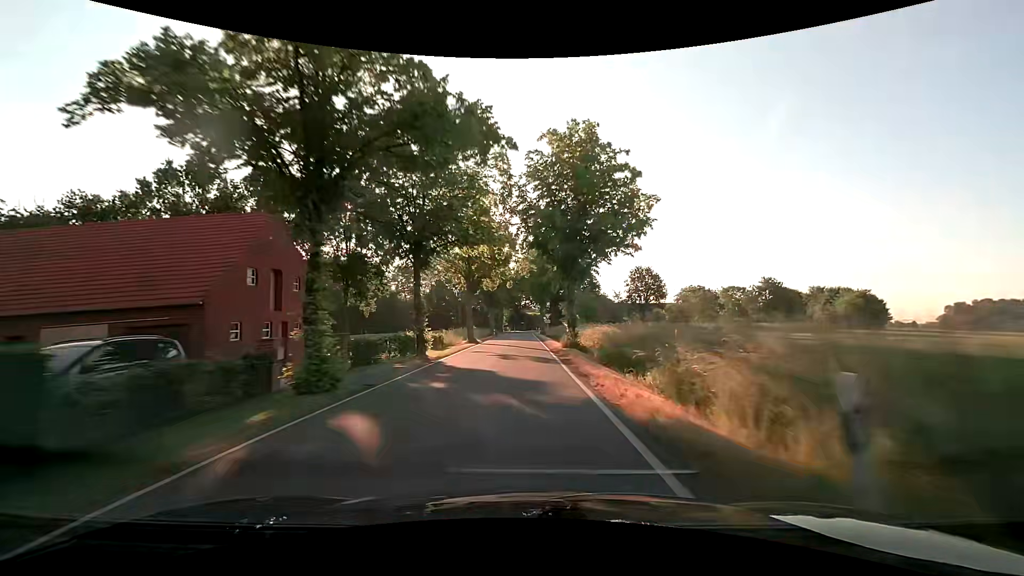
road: tertiary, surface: asphalt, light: Day
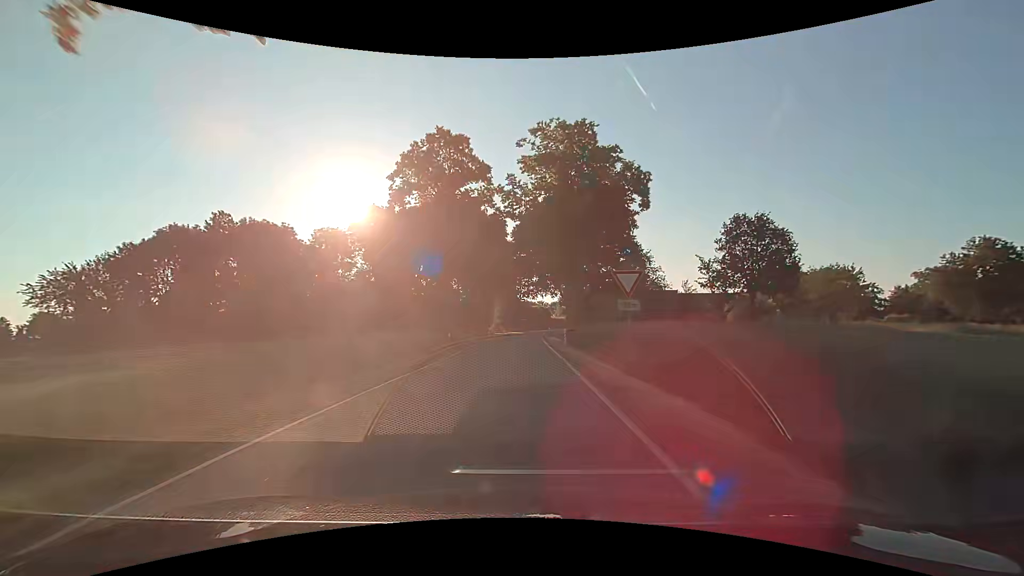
(-0.1, +44.2) m; 0°
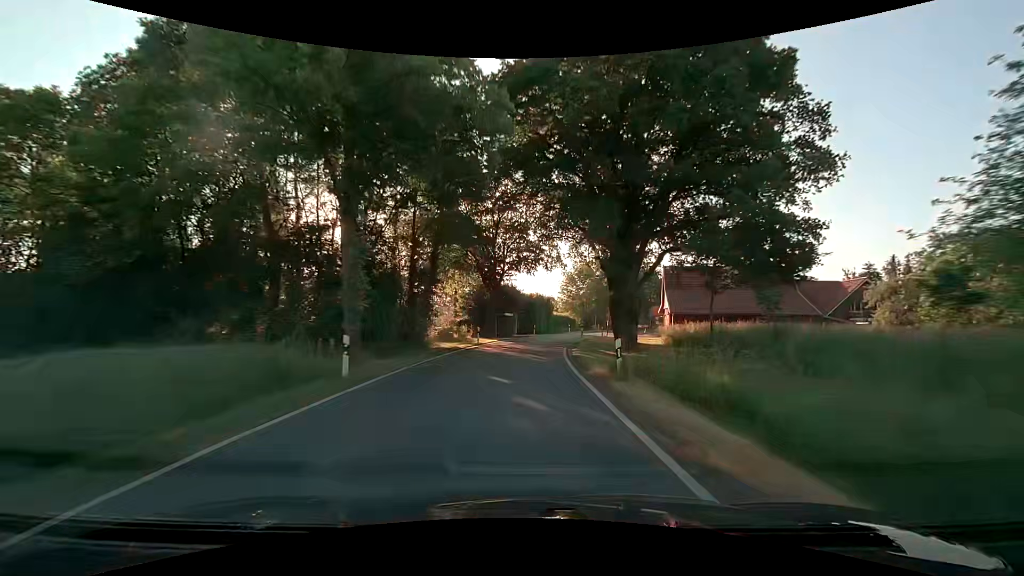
(+0.1, +41.9) m; +1°
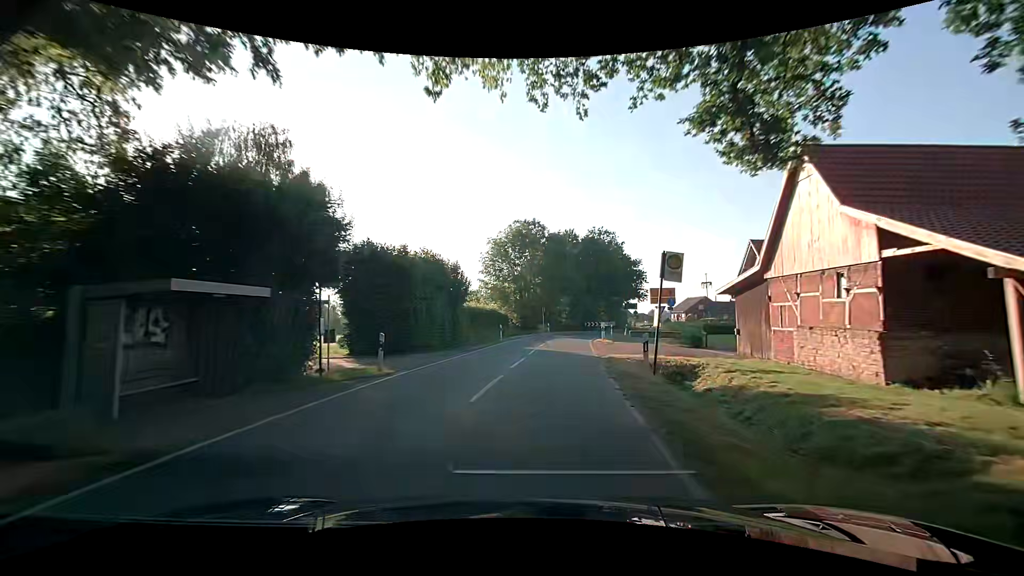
(+2.7, +37.4) m; +8°
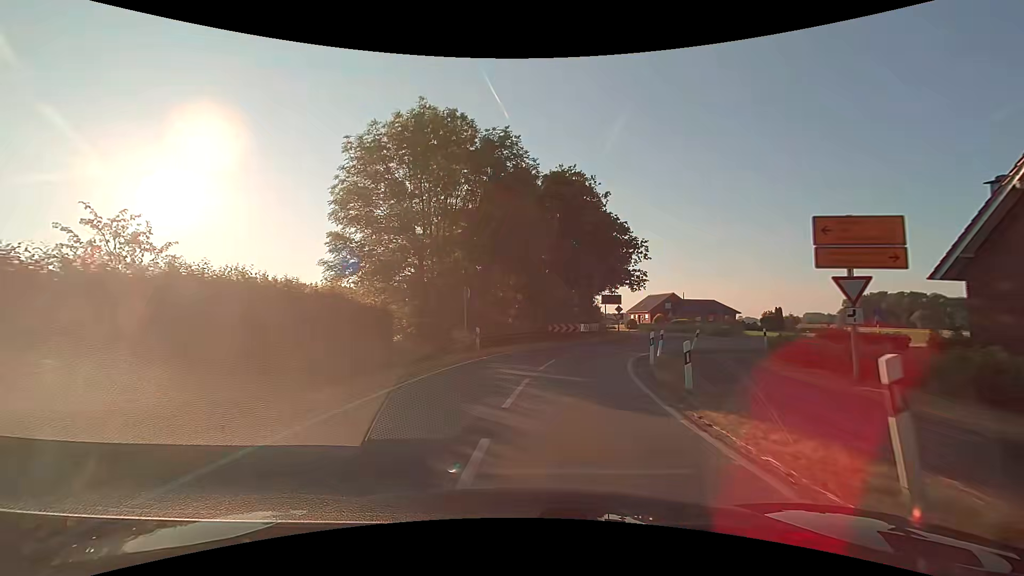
(+1.9, +30.2) m; +7°
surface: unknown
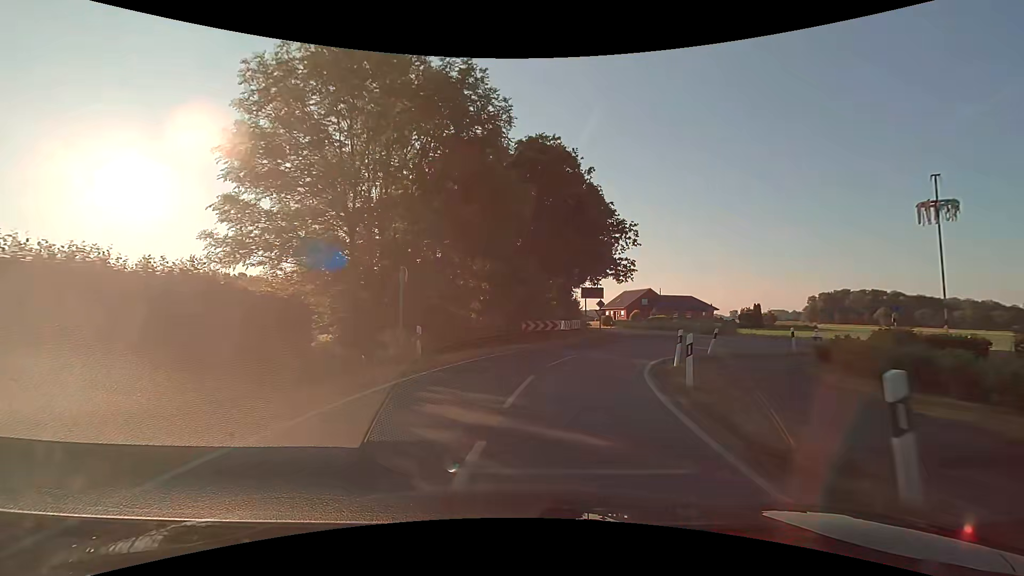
(+0.1, +6.4) m; +3°
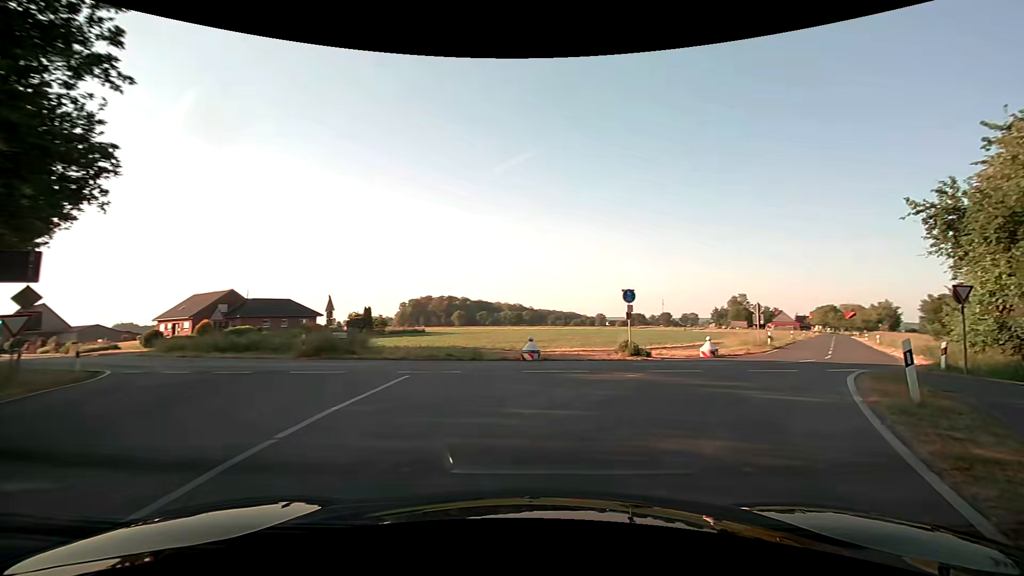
(+6.1, +23.7) m; +41°
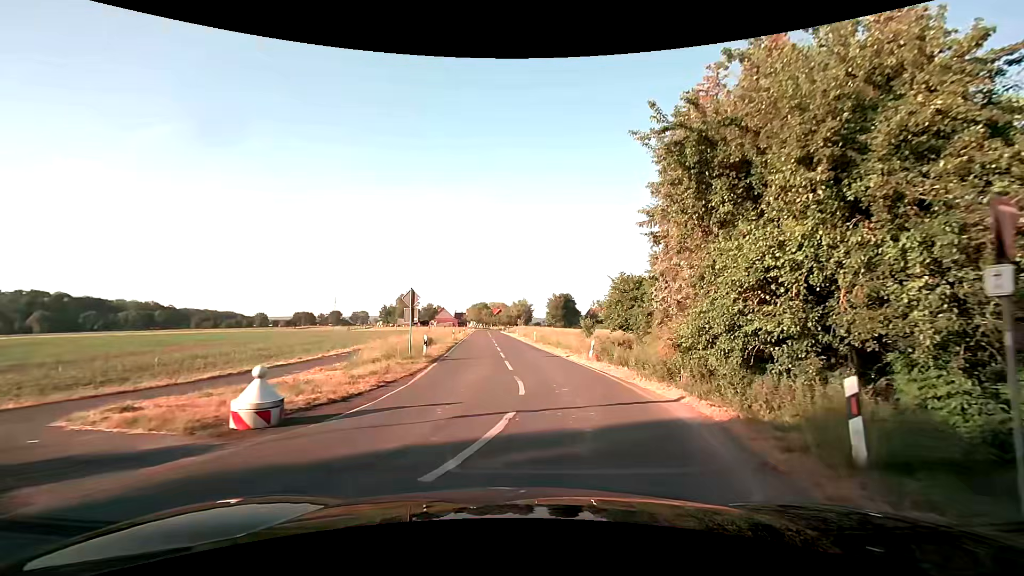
(+6.4, +14.5) m; +37°
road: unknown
(0, +10) (0, +20) (0, +30) (0, +40) (-1, +50) (-2, +60) (-3, +70) (-3, +80) (-4, +90) (-5, +100) m
